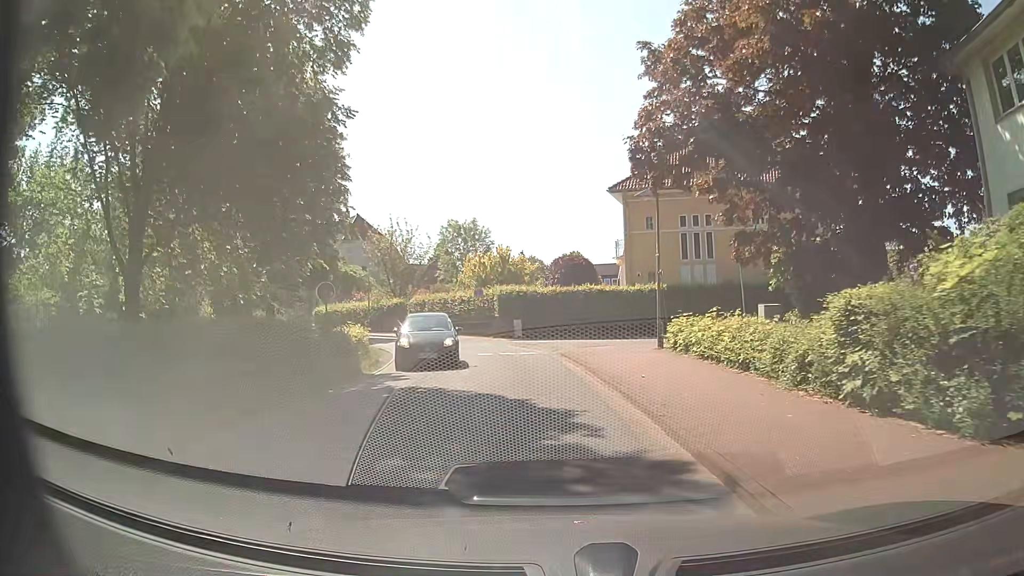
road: residential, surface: asphalt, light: Day
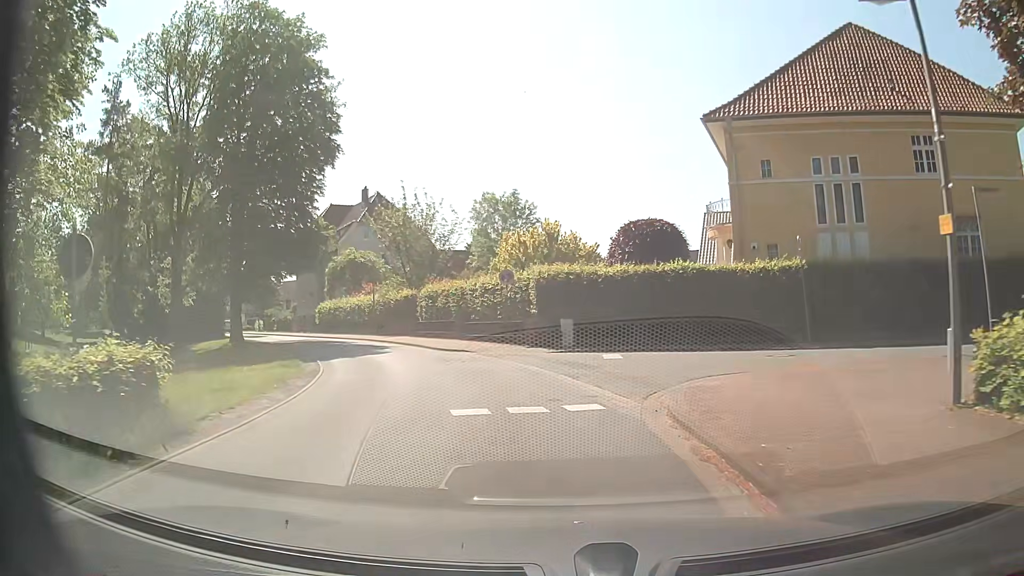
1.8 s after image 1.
(-0.3, +14.0) m; -5°
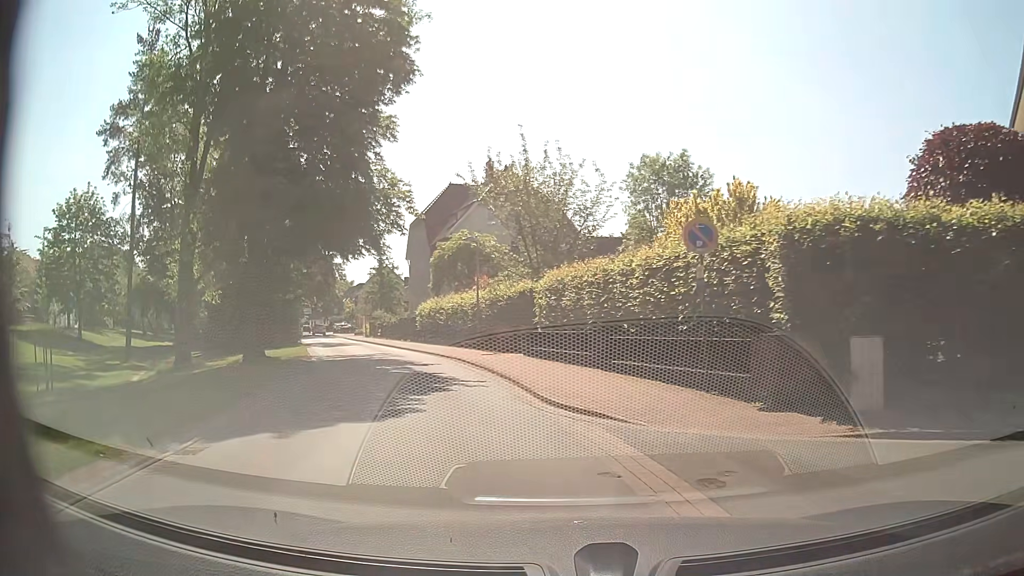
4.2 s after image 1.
(-1.2, +14.8) m; -13°
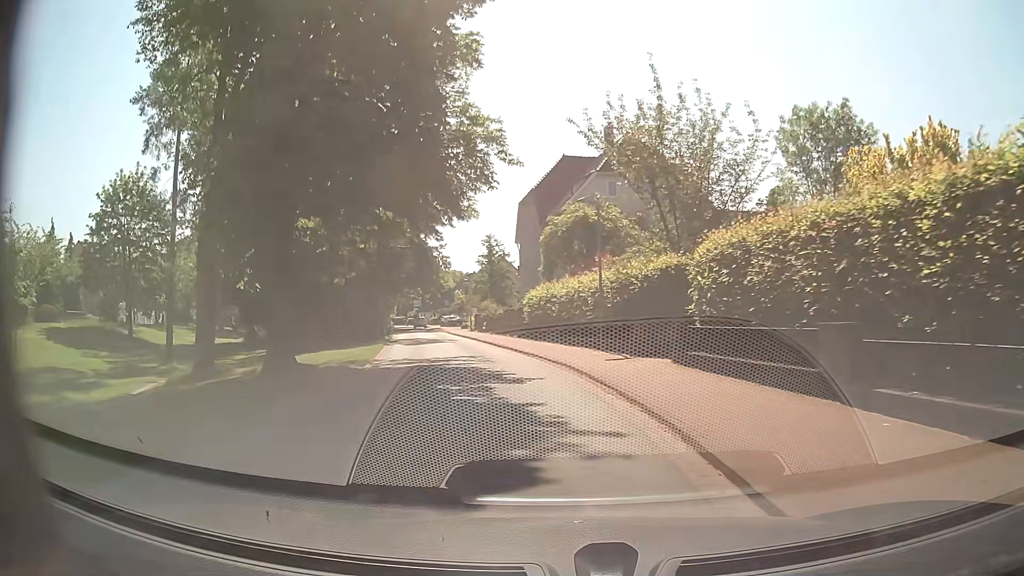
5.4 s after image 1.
(-0.8, +8.0) m; -11°
(0, +10) (-2, +20) (-4, +30) (-6, +39) (-8, +49) (-10, +59) (-13, +69) (-15, +78) (-17, +88) (-19, +98) m
